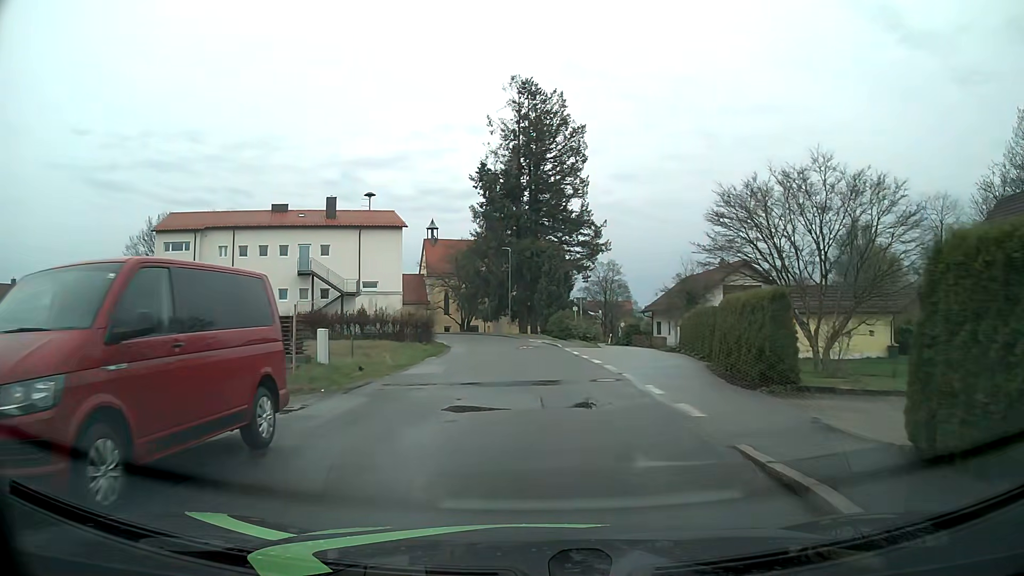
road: residential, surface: asphalt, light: Day
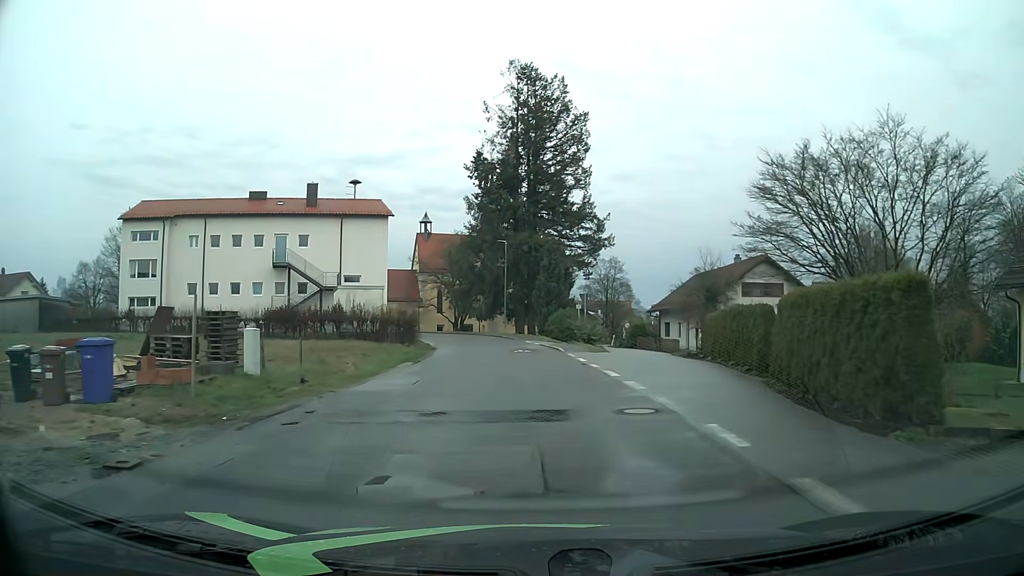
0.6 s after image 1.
(0.0, +5.0) m; 0°
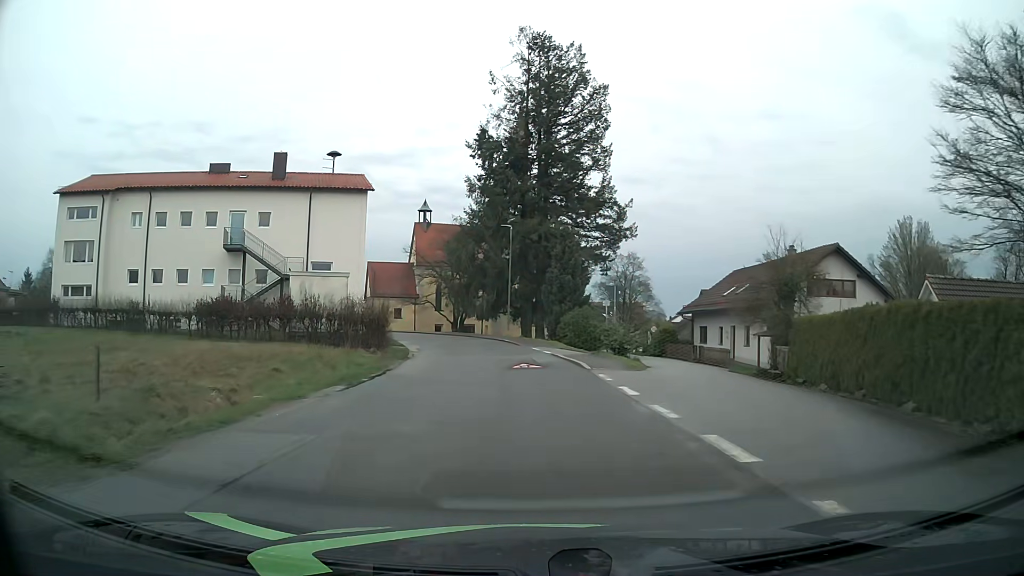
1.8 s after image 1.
(0.0, +9.7) m; 0°
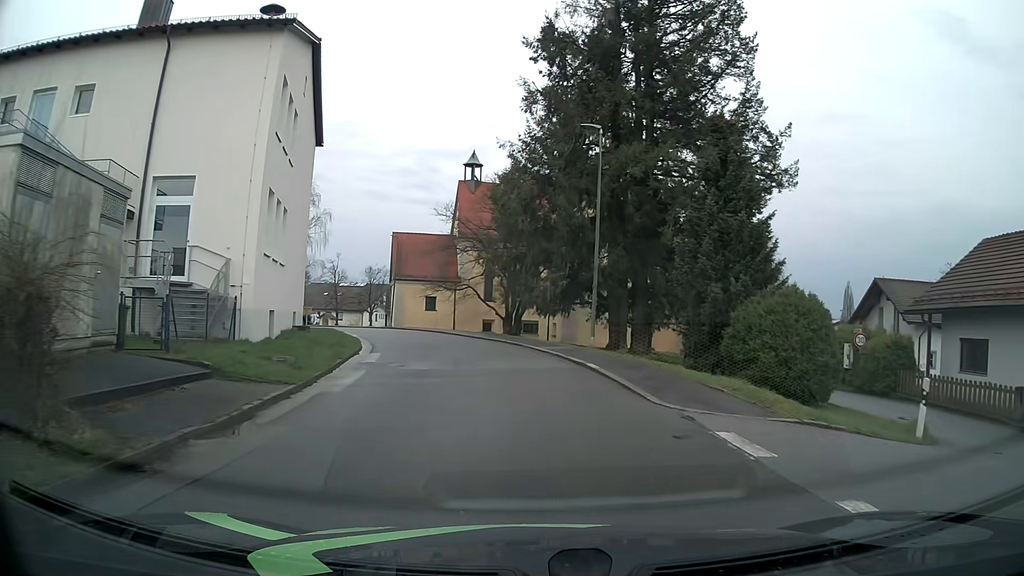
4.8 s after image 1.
(-1.3, +25.1) m; -6°
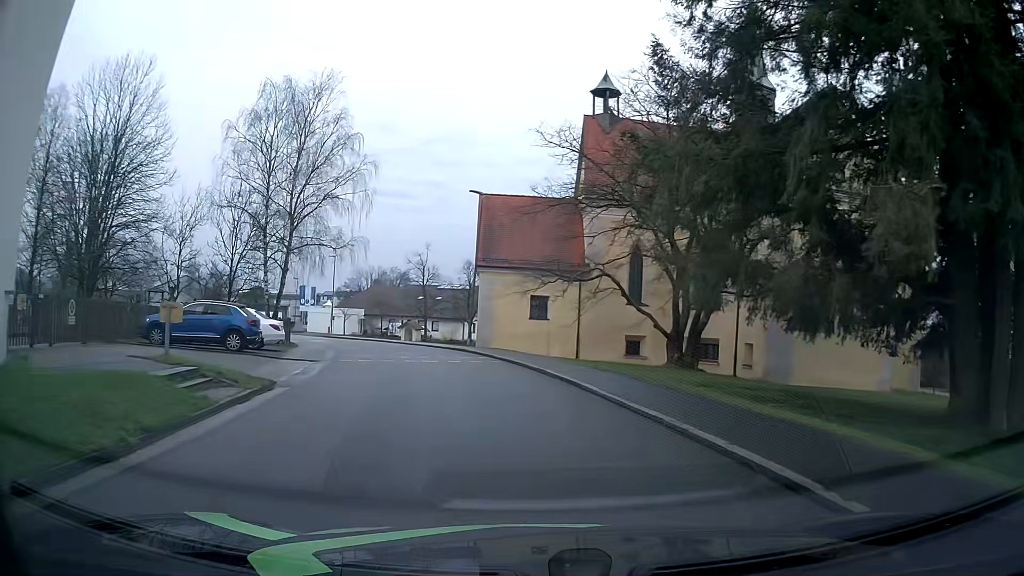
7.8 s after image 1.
(-2.2, +25.1) m; -12°
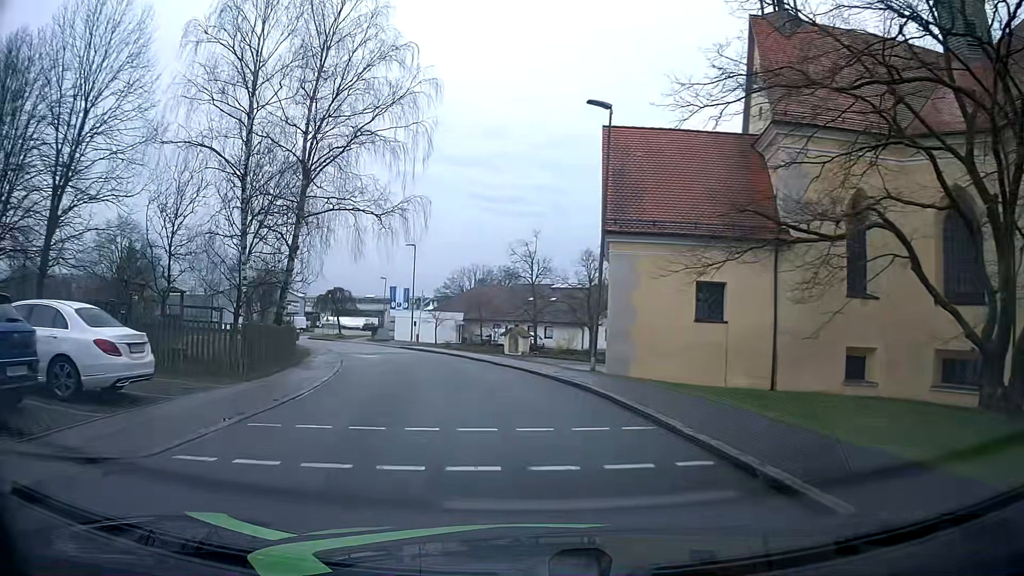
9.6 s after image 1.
(-0.9, +15.3) m; -8°
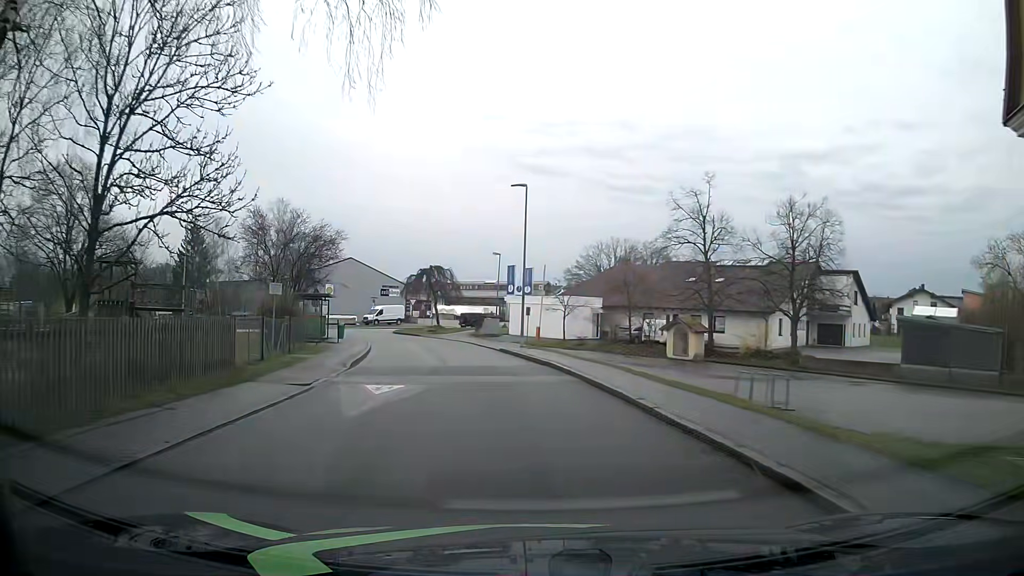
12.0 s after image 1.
(-2.4, +20.4) m; -11°
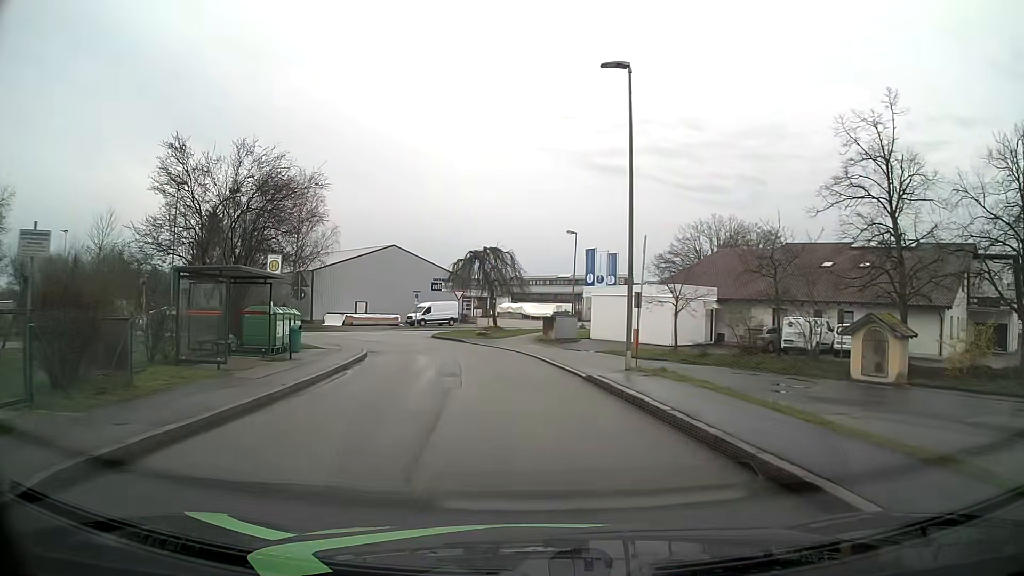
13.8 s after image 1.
(-1.0, +16.1) m; -6°
(0, +10) (-1, +20) (-3, +30) (-7, +39) (-9, +49) (-5, +57) (+2, +64) (+9, +71) (+17, +78) (+24, +85) m
